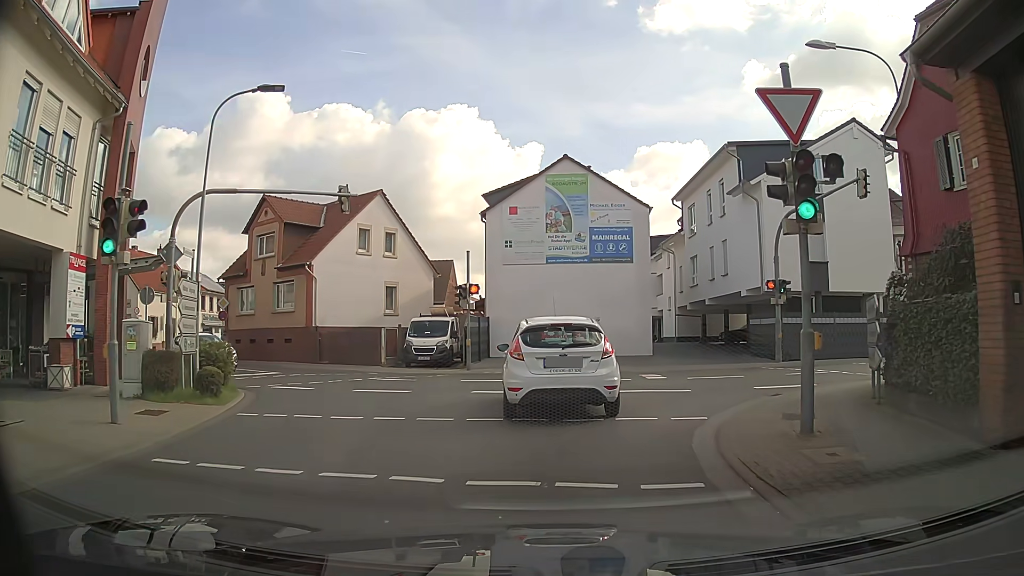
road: unclassified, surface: asphalt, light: Day
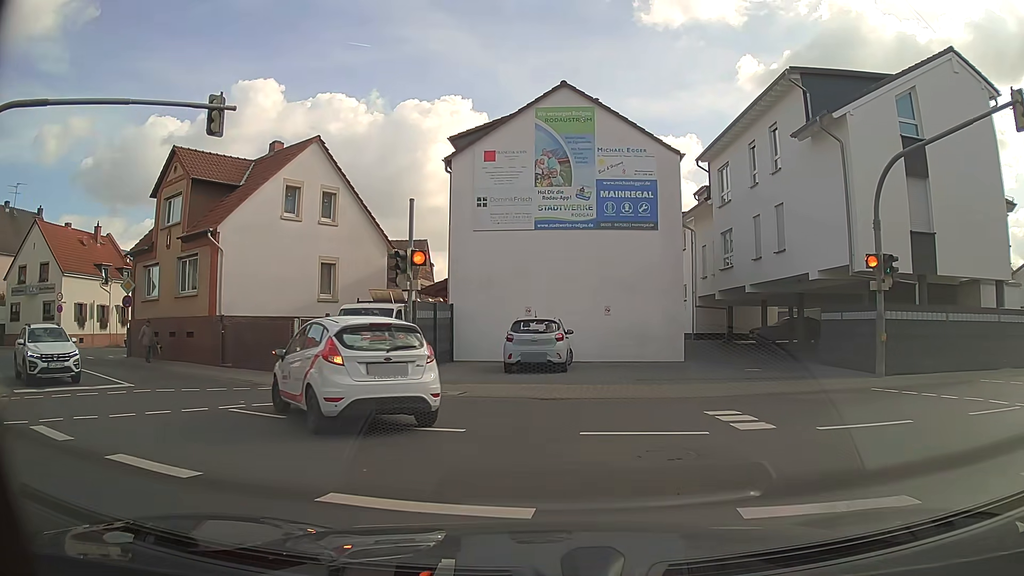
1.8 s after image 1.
(-0.2, +9.3) m; +1°
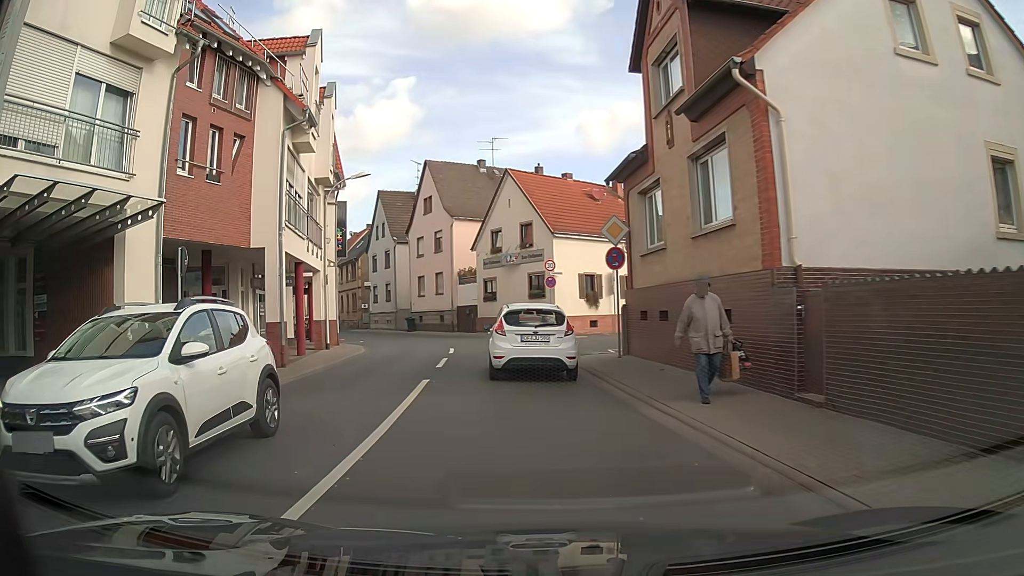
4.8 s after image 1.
(-5.3, +14.0) m; -50°
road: tertiary
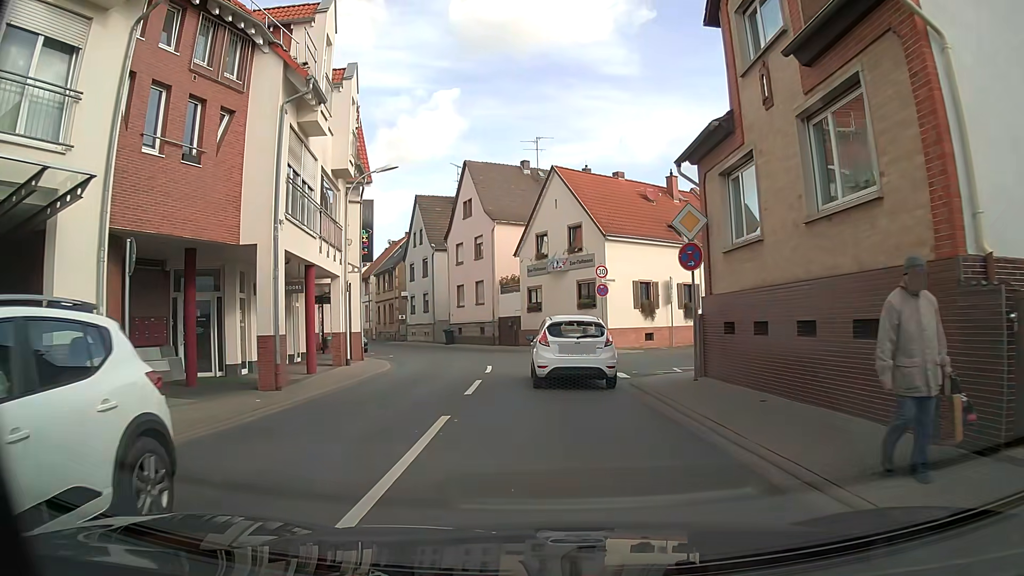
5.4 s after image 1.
(-0.2, +3.6) m; -4°
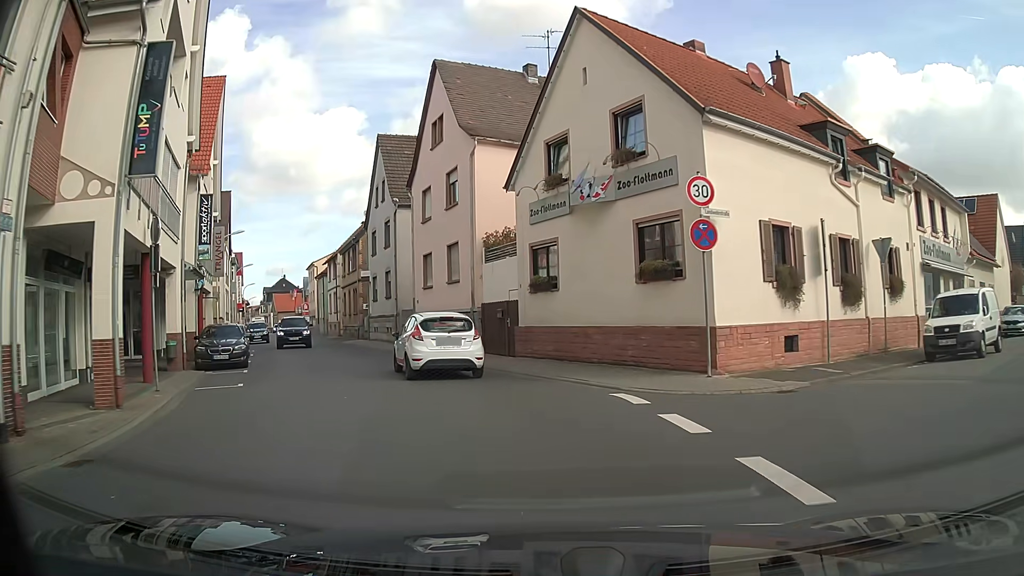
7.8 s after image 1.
(+0.1, +18.1) m; -2°
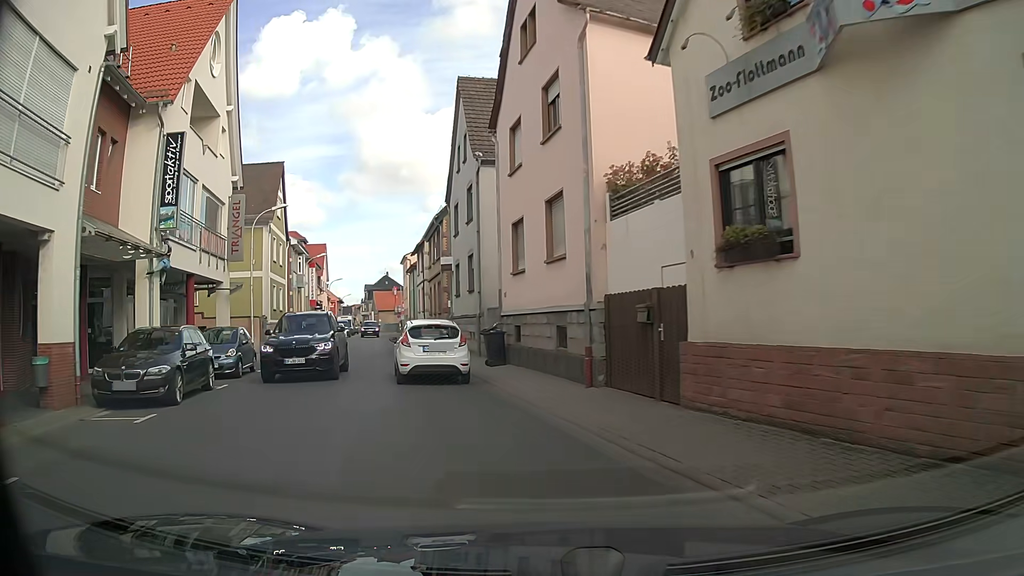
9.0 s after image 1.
(-0.6, +10.7) m; -9°
